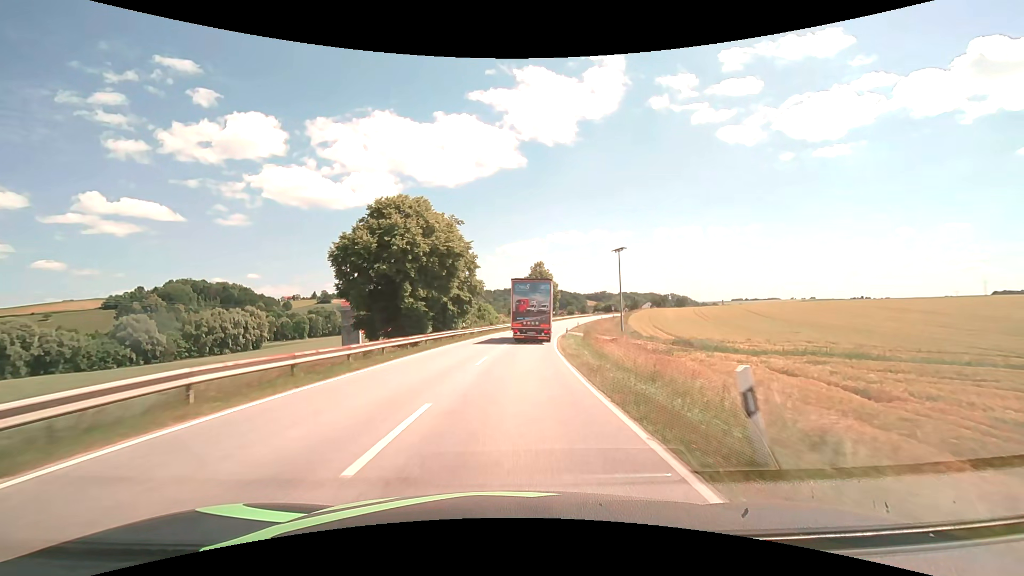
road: secondary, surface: asphalt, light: Day
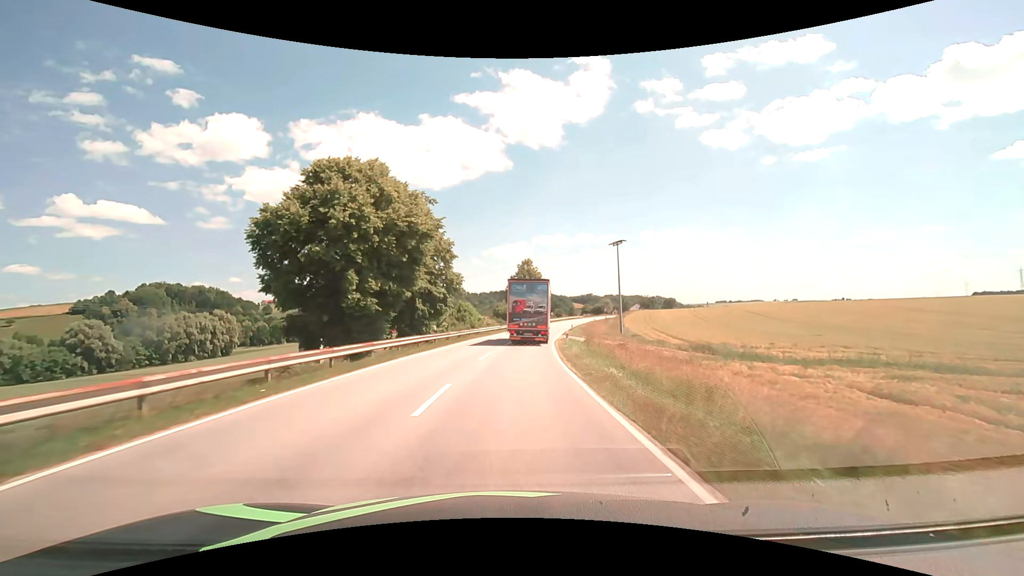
(+0.1, +9.0) m; +2°
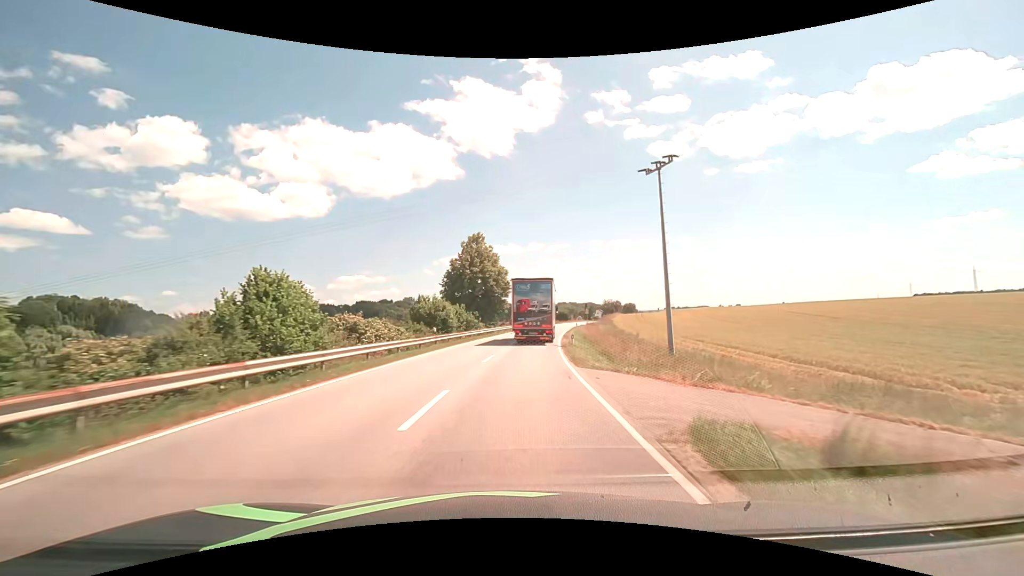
(+1.7, +36.8) m; +6°
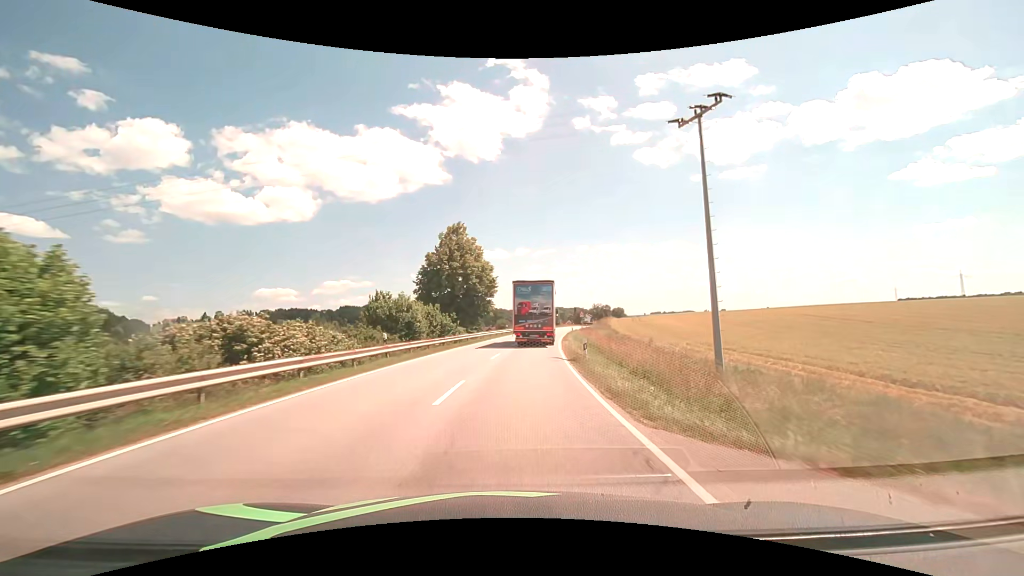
(+0.1, +9.5) m; +1°
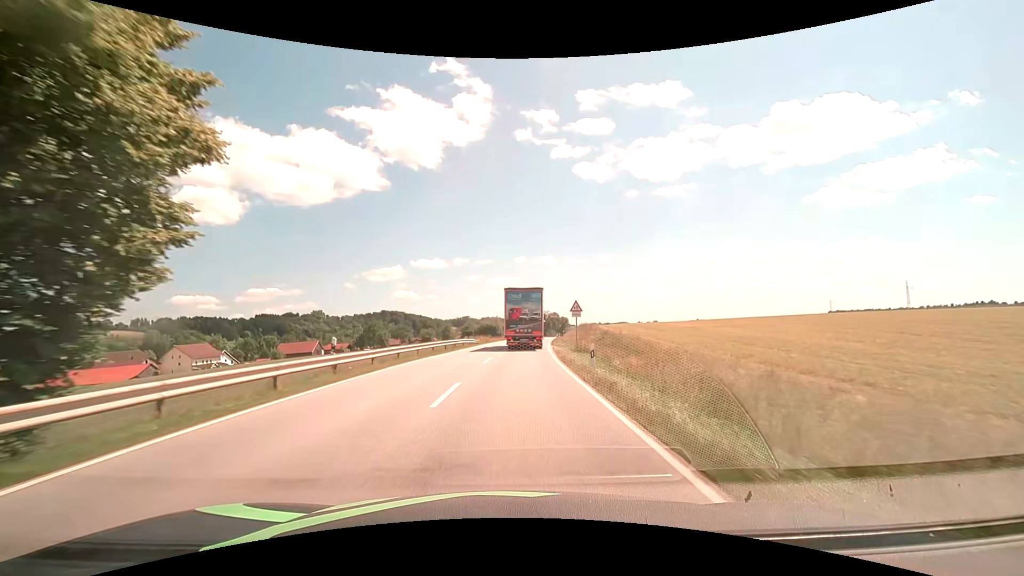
(+3.5, +48.3) m; +8°
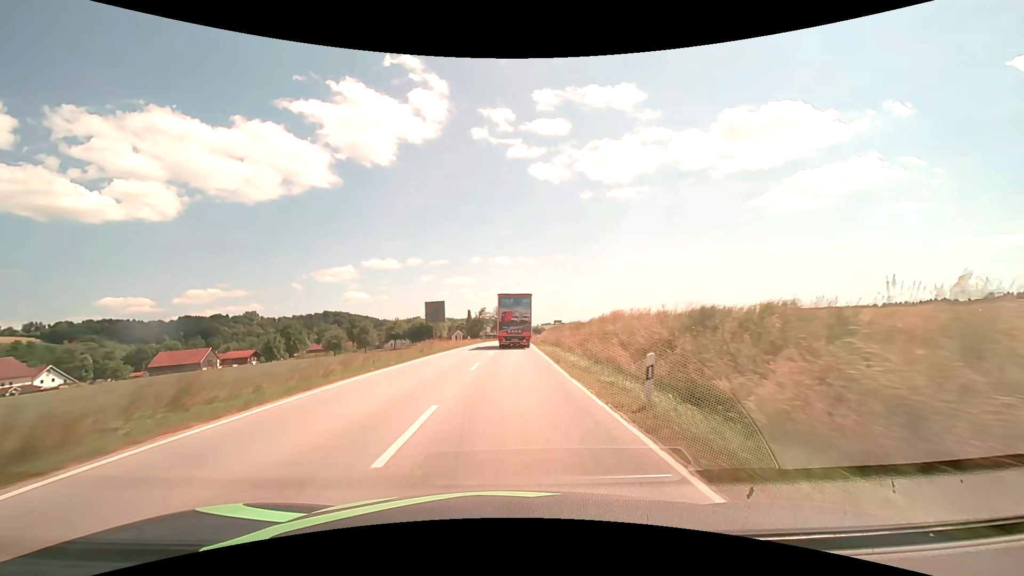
(+2.5, +51.4) m; +5°
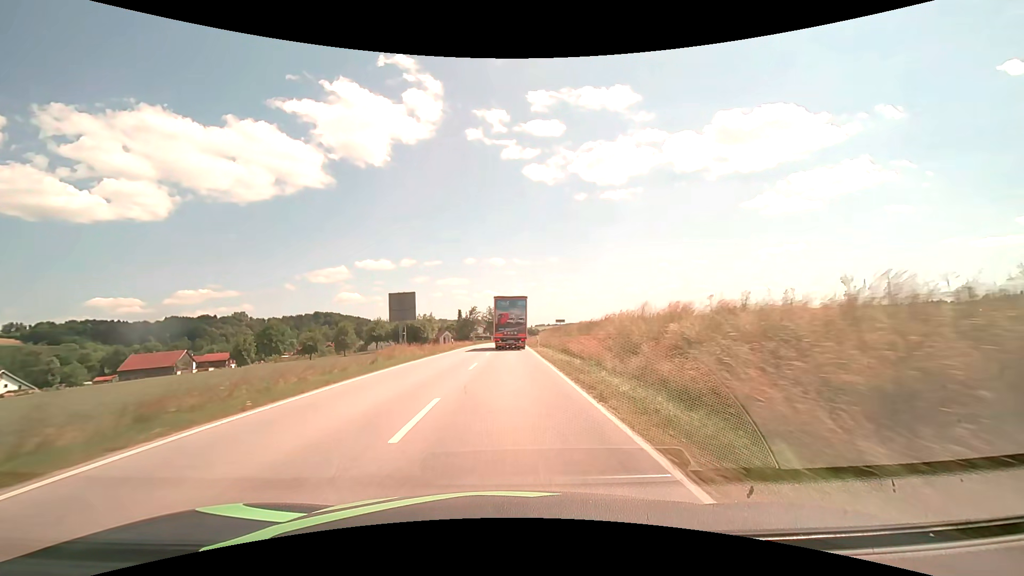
(+0.1, +10.9) m; +1°
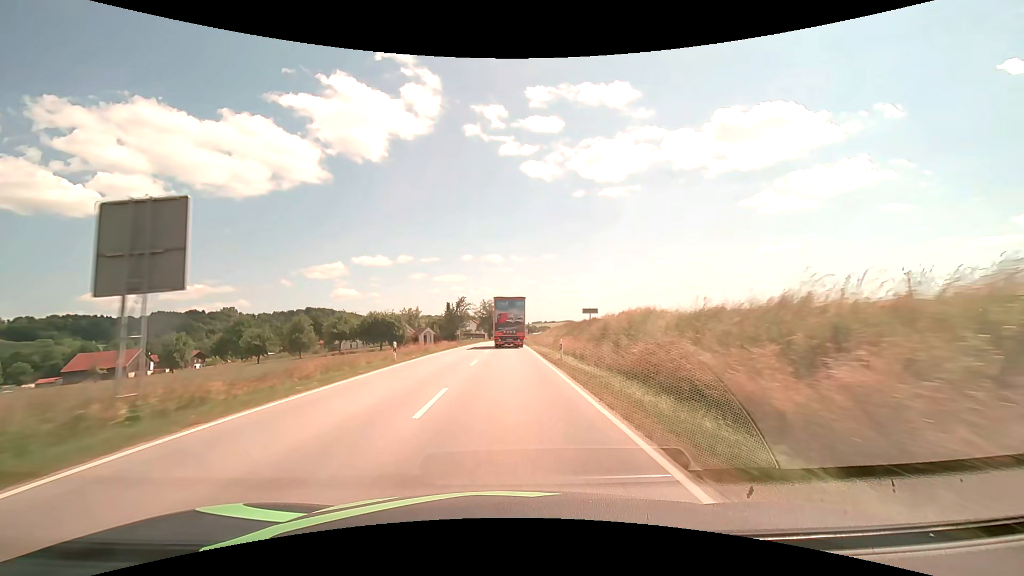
(+0.1, +22.5) m; 0°
(0, +10) (0, +20) (0, +30) (0, +40) (0, +50) (0, +60) (0, +70) (0, +80) (+1, +90) (+1, +100) m
